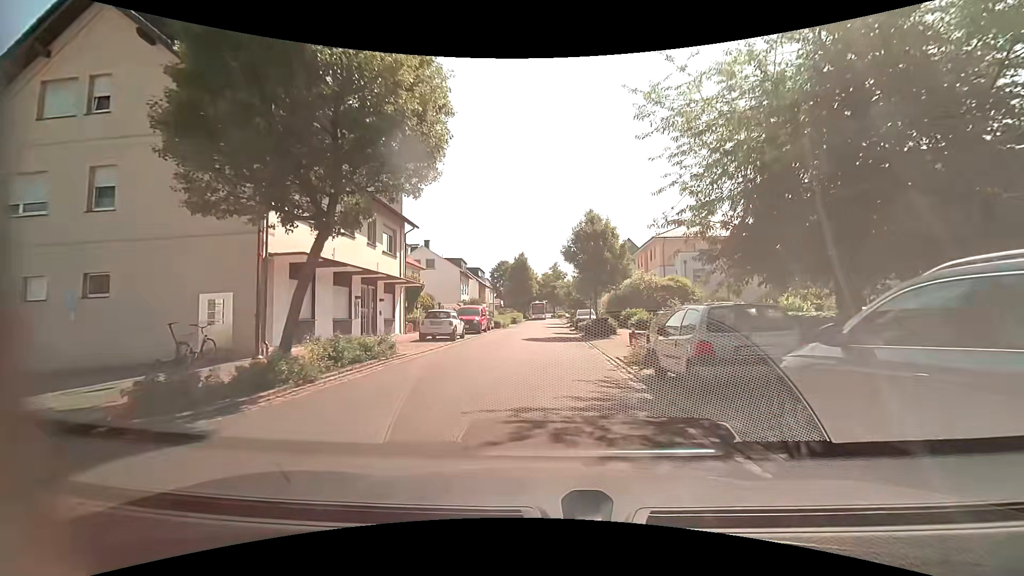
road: residential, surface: asphalt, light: Day
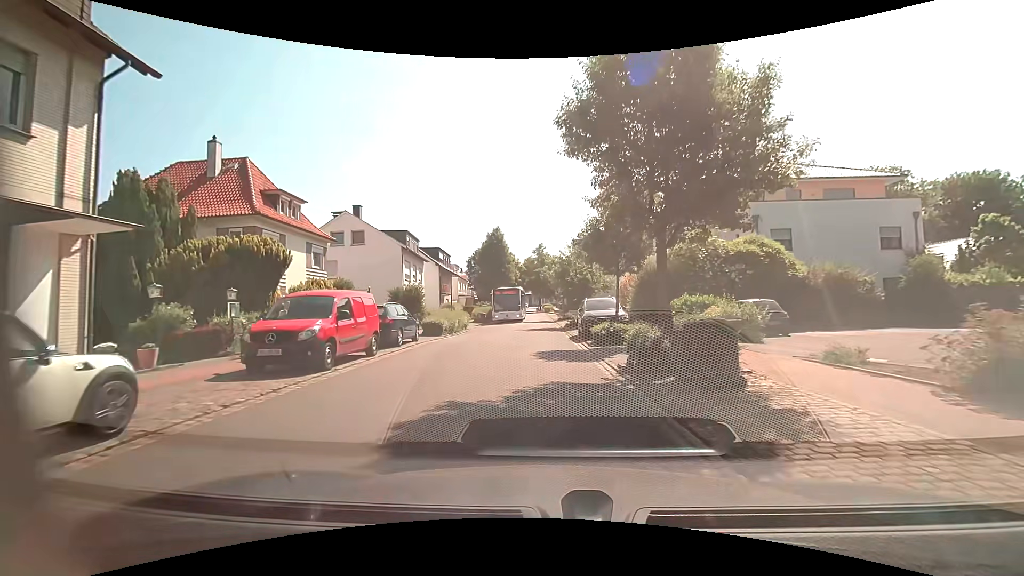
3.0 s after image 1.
(-0.5, +20.3) m; 0°
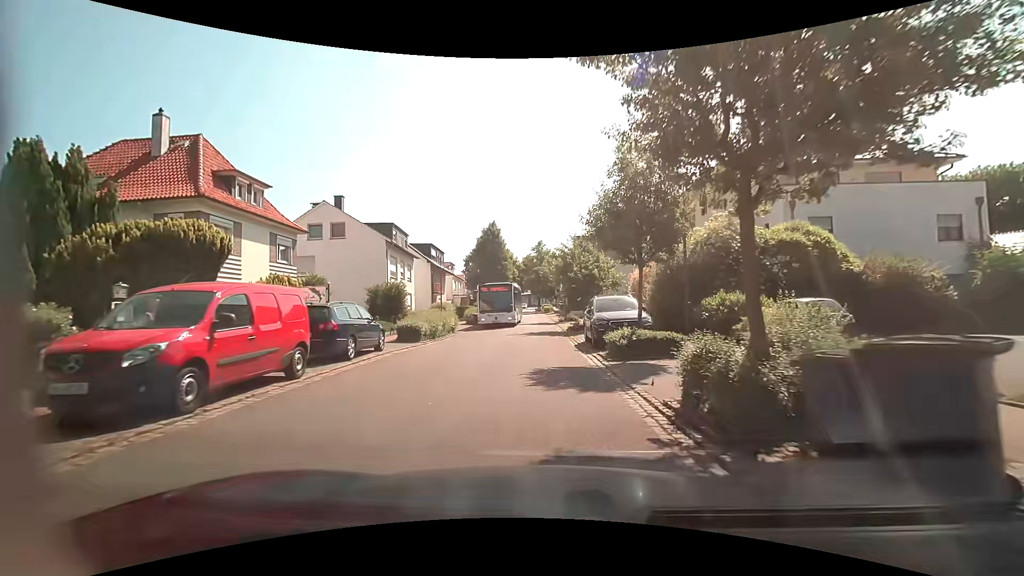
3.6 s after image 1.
(0.0, +4.2) m; 0°
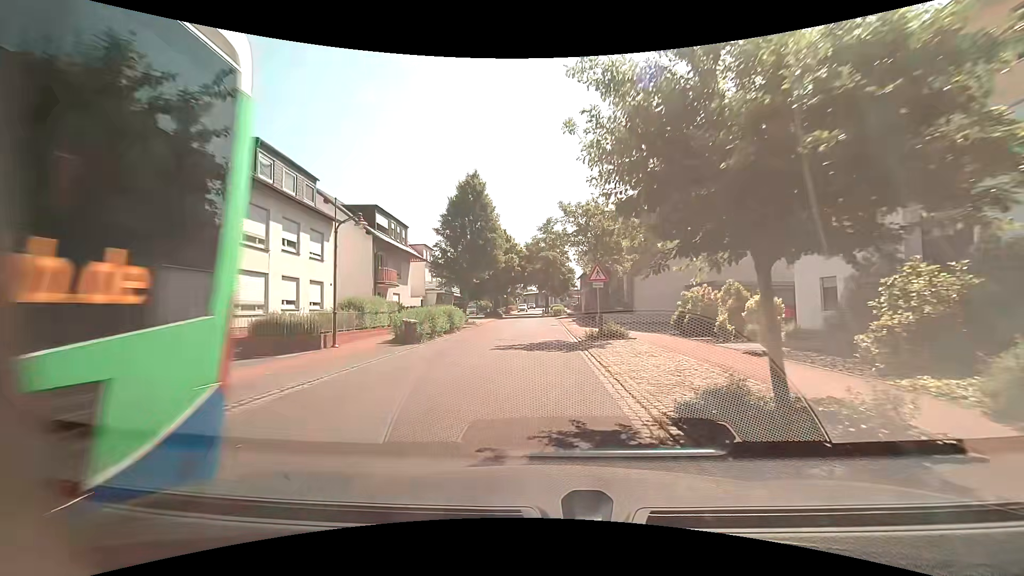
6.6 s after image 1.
(-0.2, +21.9) m; -1°
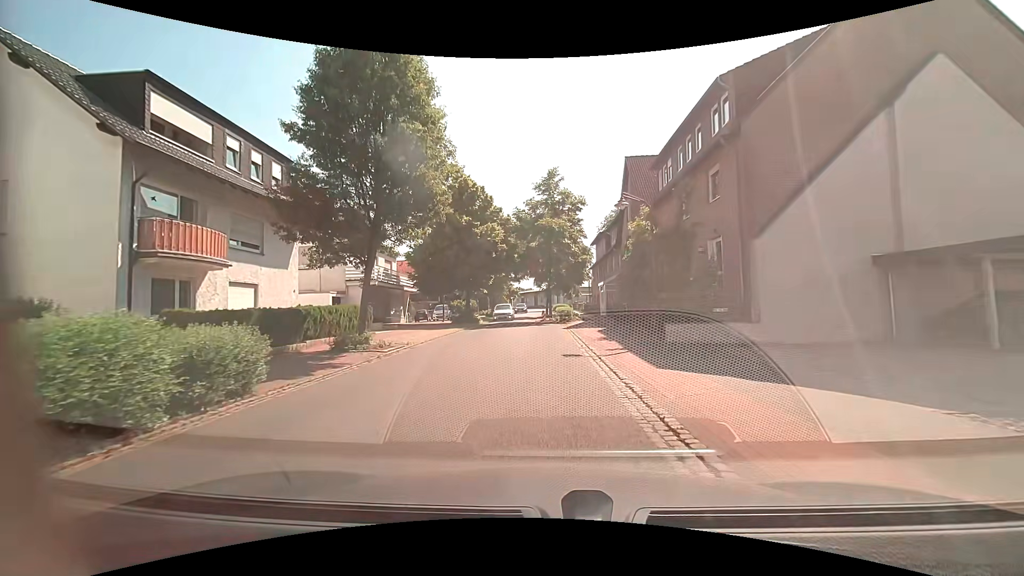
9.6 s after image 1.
(0.0, +21.2) m; -3°
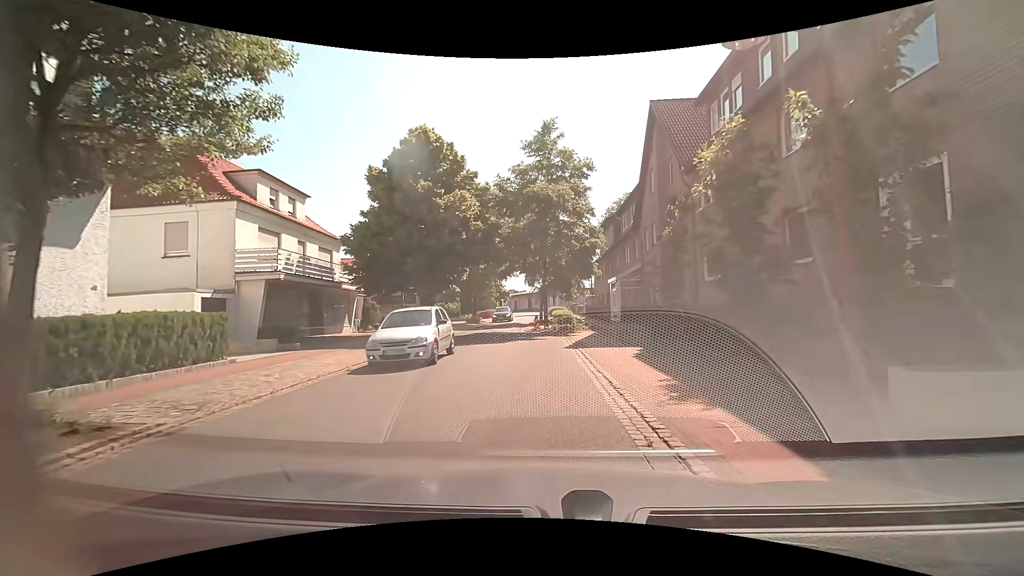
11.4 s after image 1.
(+0.6, +10.6) m; +2°
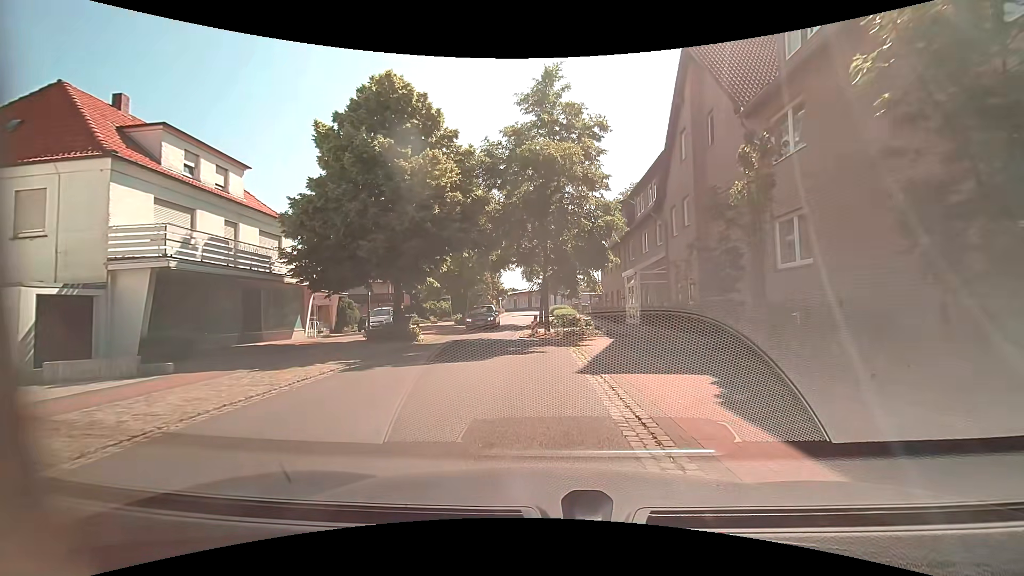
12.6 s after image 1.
(+0.1, +6.1) m; +1°
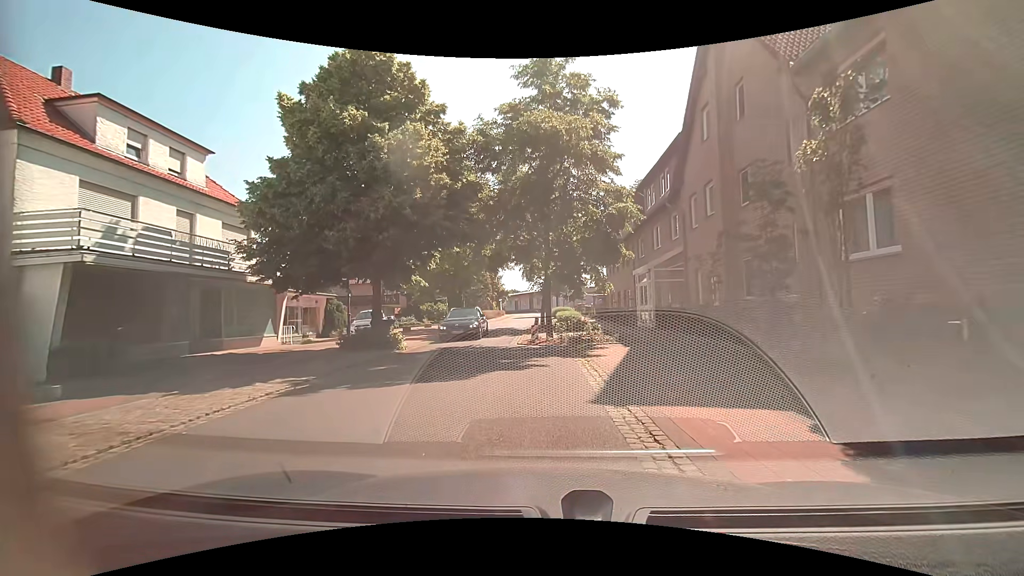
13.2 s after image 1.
(0.0, +2.8) m; 0°
(0, +10) (-2, +20) (-3, +30) (-3, +40) (-3, +50) (-2, +60) (-2, +70) (-1, +80) (+5, +87) (+14, +92) m
